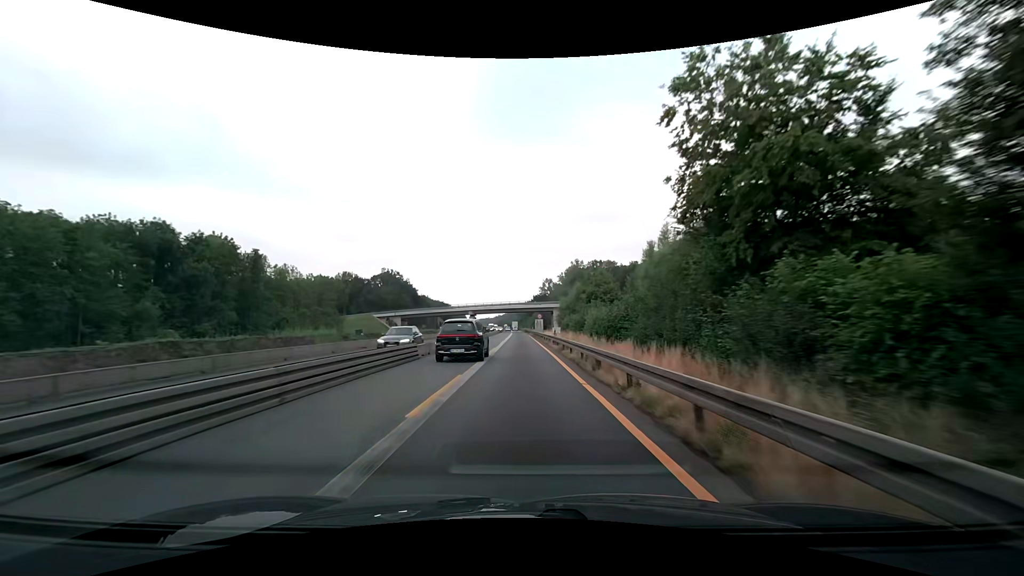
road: motorway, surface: asphalt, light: Day
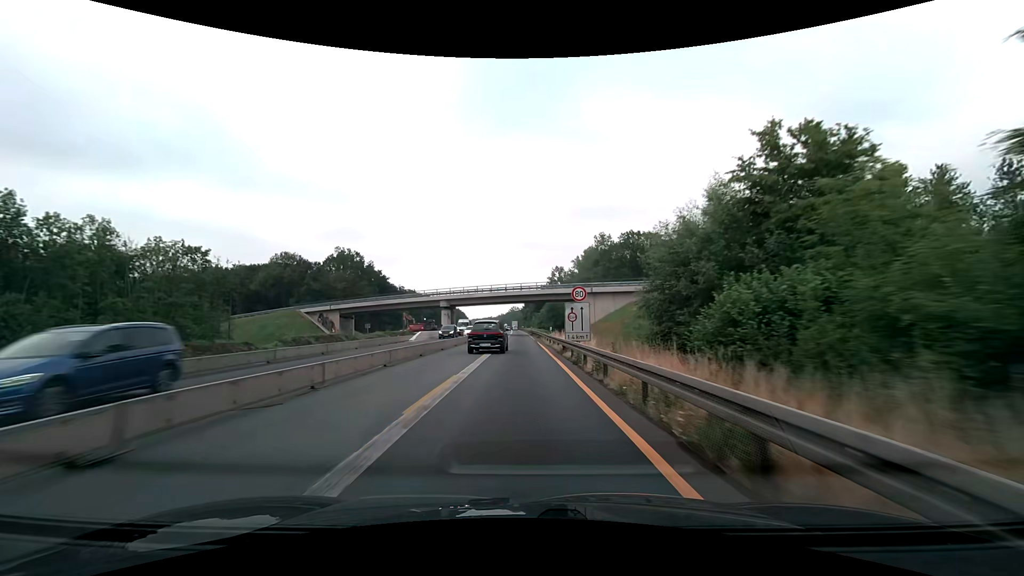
(0.0, +50.0) m; 0°
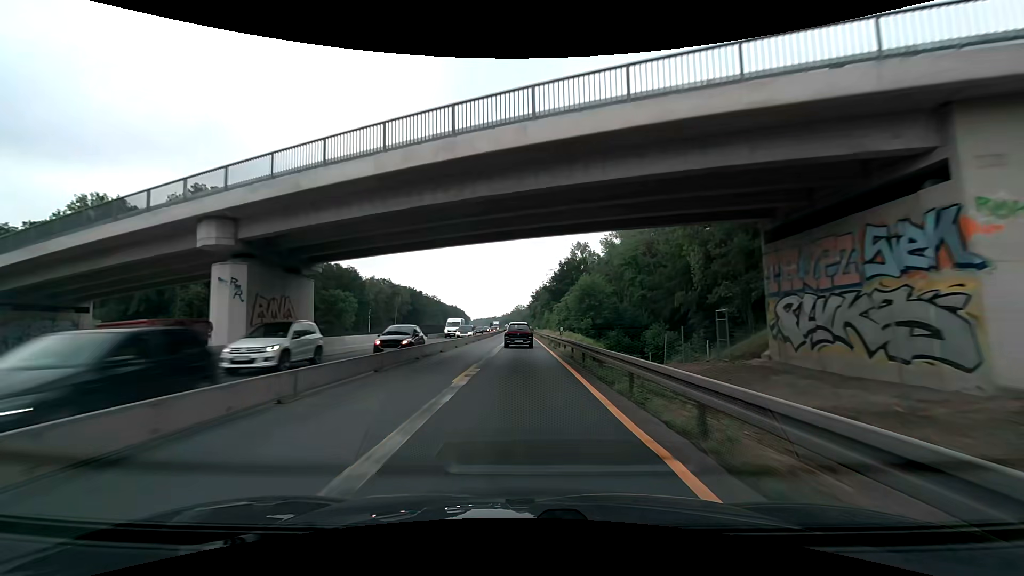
(-0.5, +62.5) m; -1°
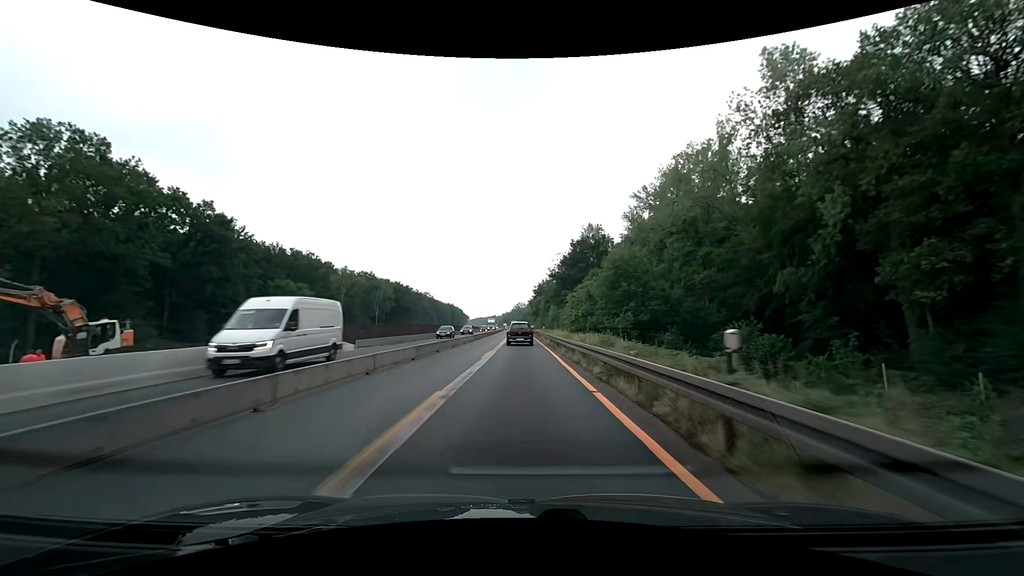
(-0.2, +25.0) m; -1°
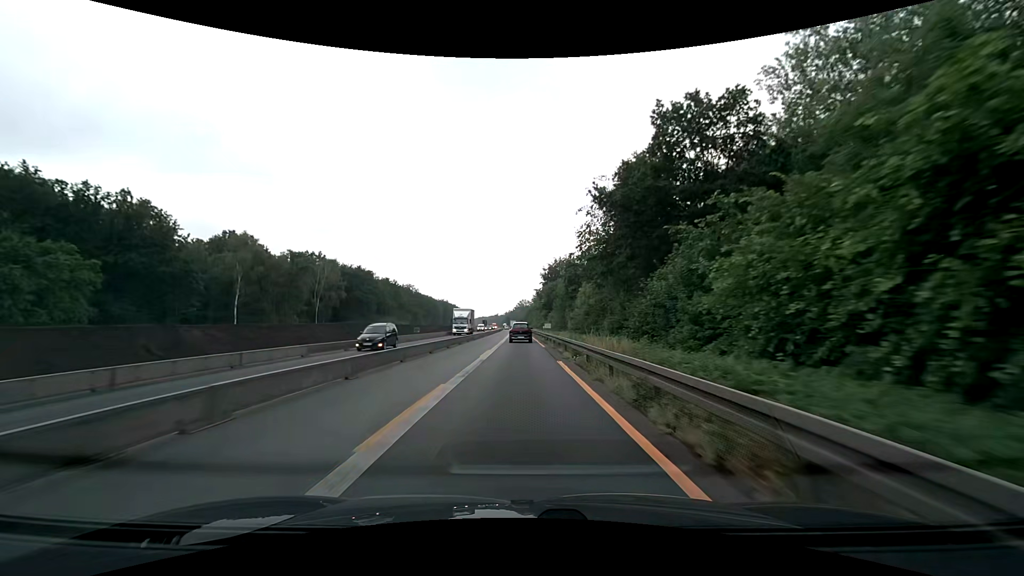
(+0.5, +49.9) m; 0°
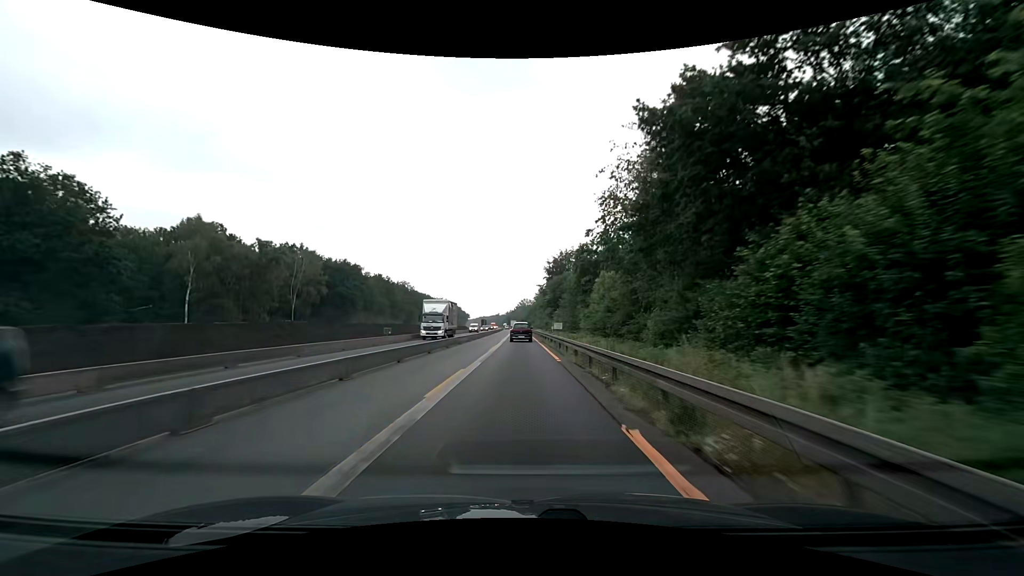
(0.0, +12.5) m; 0°
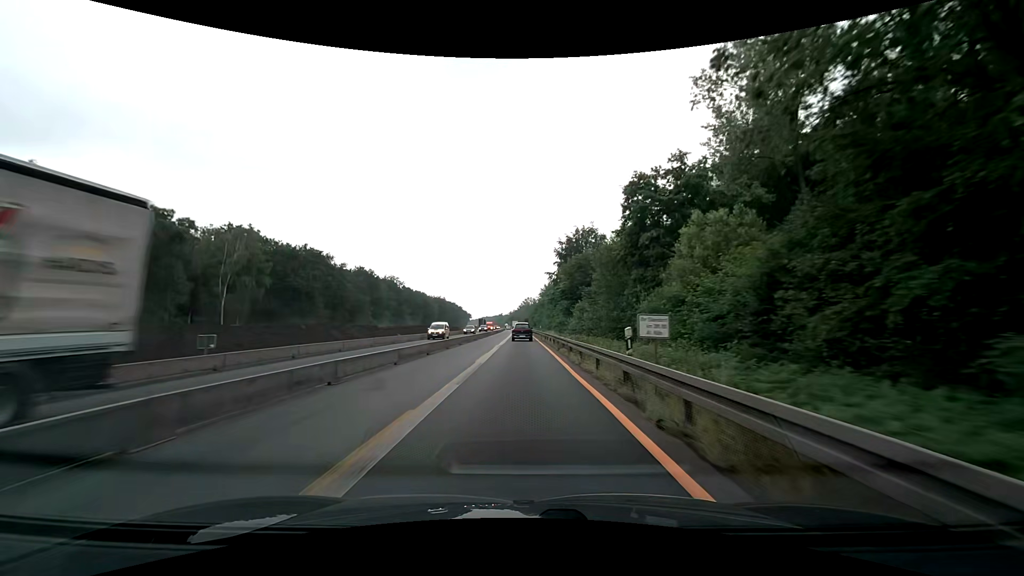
(0.0, +25.0) m; -1°
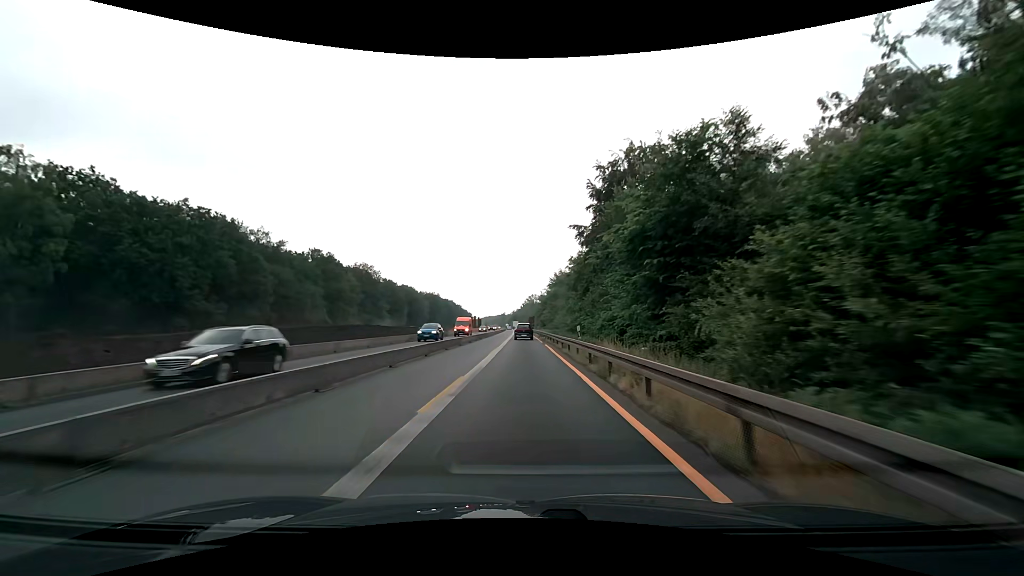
(0.0, +37.5) m; 0°
(0, +10) (0, +20) (0, +30) (0, +40) (0, +50) (0, +60) (0, +70) (0, +80) (0, +90) (0, +100) m
